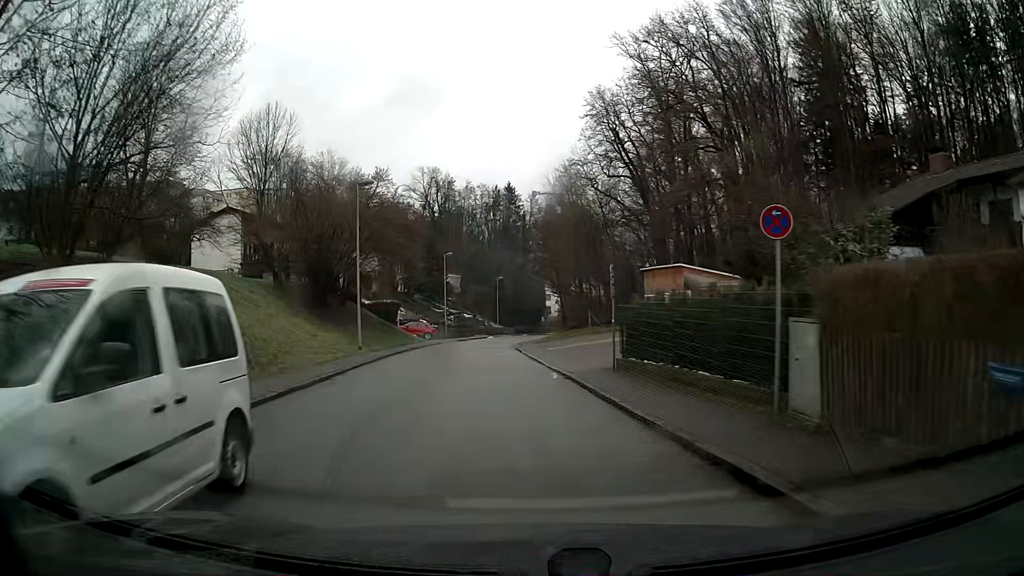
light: Day
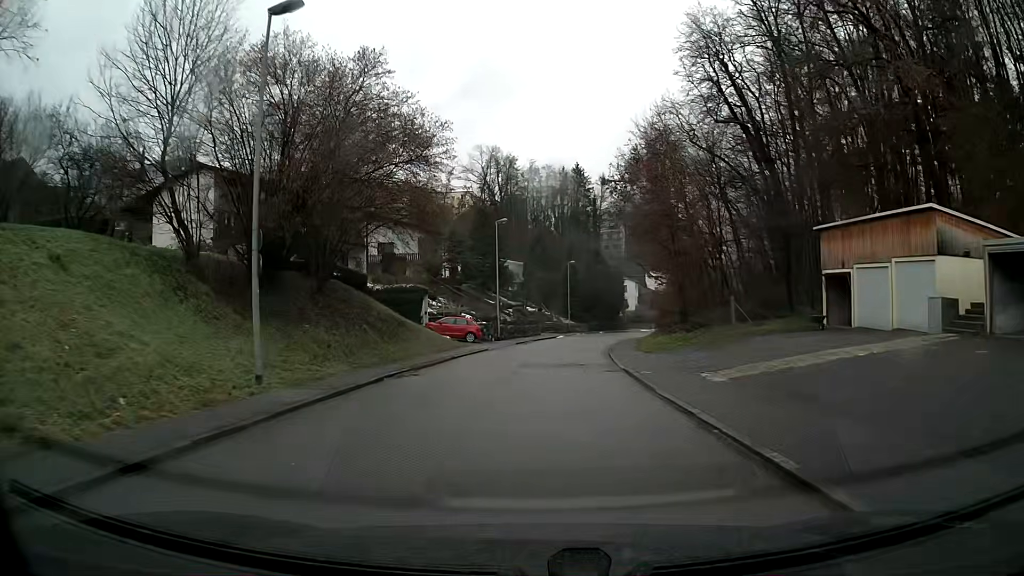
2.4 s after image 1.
(-1.2, +19.2) m; -4°
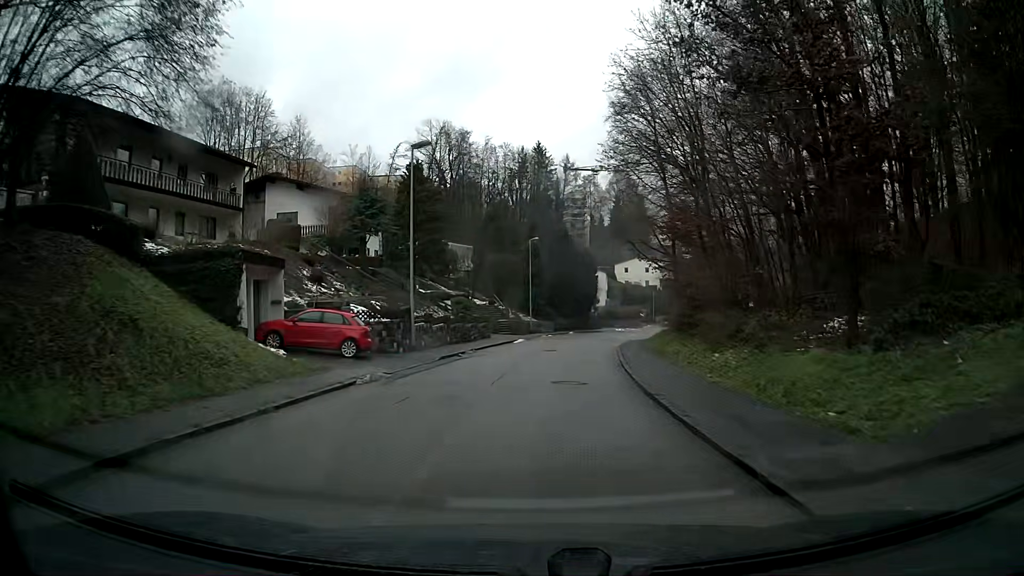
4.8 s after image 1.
(+0.6, +19.7) m; +4°
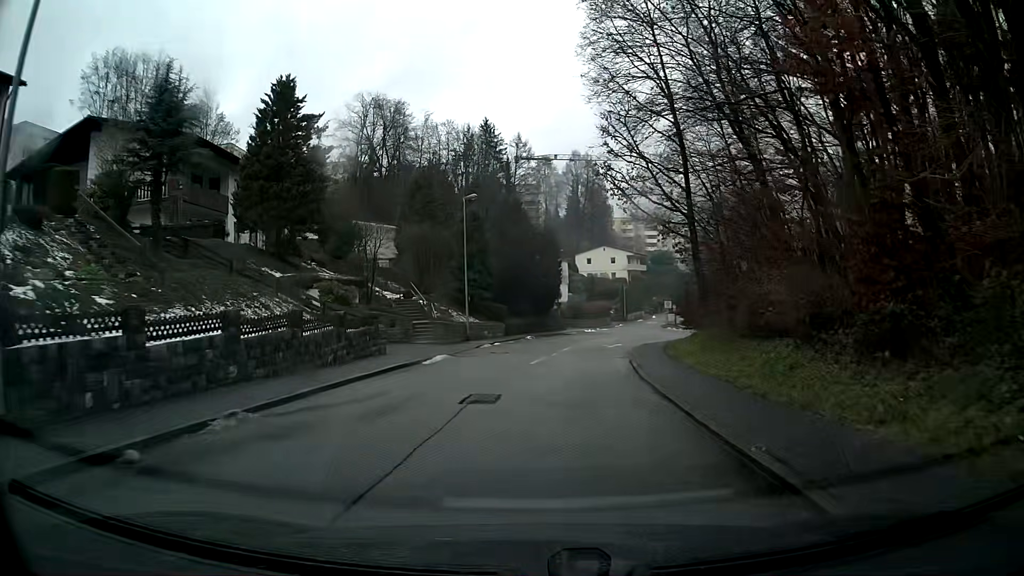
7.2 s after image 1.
(+0.7, +20.0) m; +4°
(0, +10) (+1, +20) (+2, +30) (+4, +40) (+7, +49) (+11, +58) (+16, +67) (+23, +75) (+30, +81) (+38, +87) m
